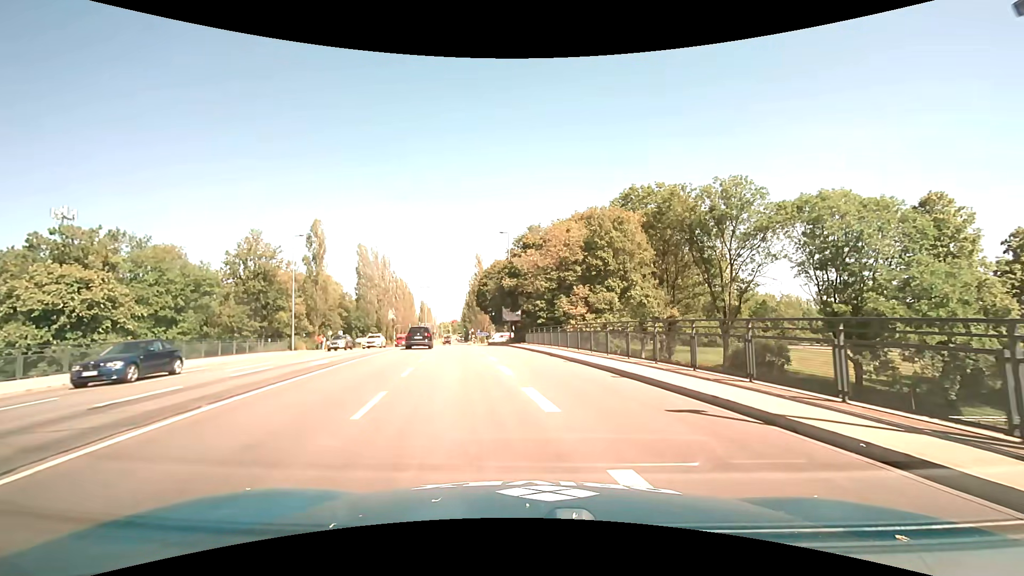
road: secondary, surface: asphalt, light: Day
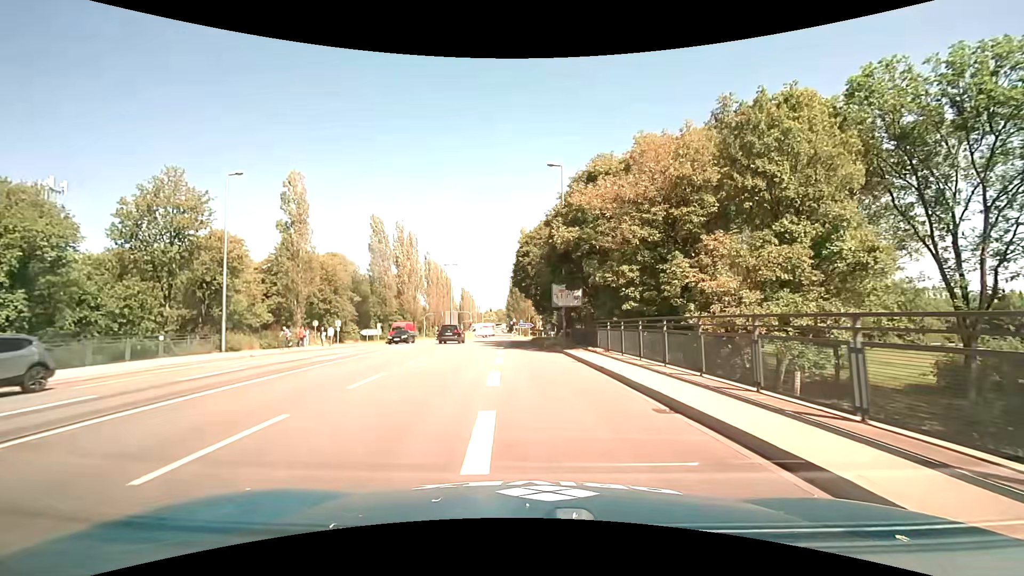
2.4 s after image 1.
(-1.2, +21.5) m; -5°
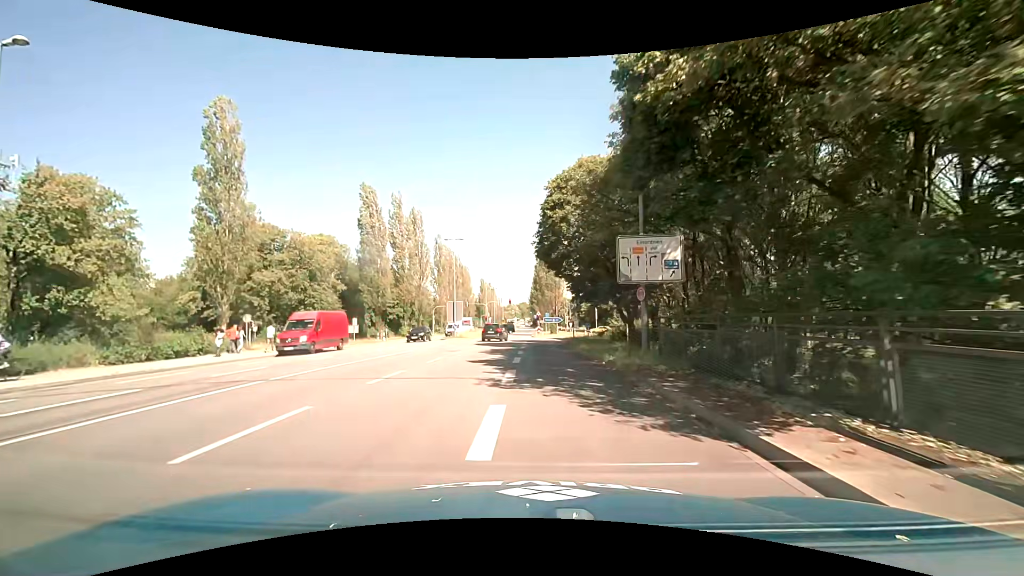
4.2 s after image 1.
(-0.5, +17.6) m; -3°
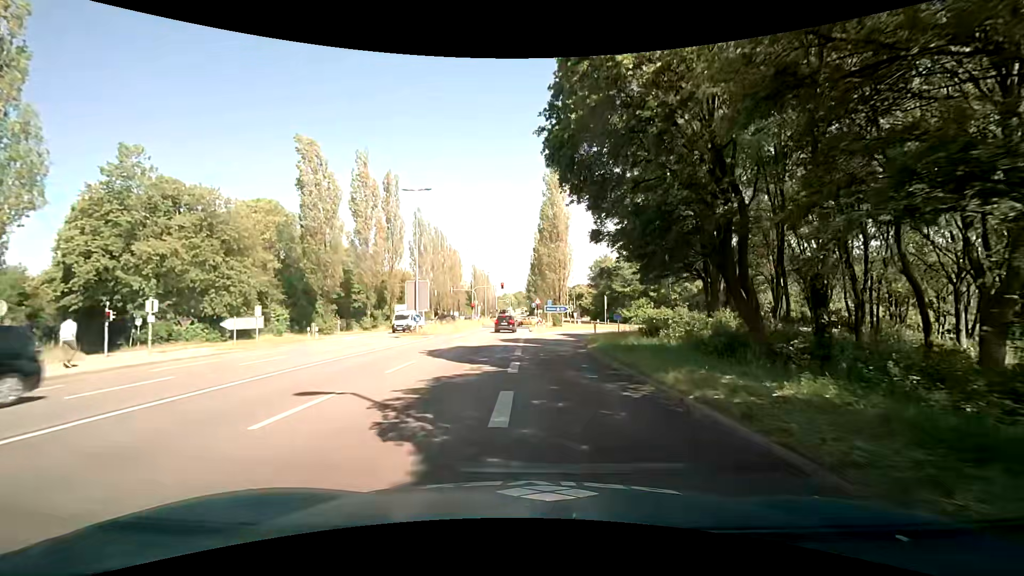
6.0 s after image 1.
(-0.1, +16.7) m; 0°
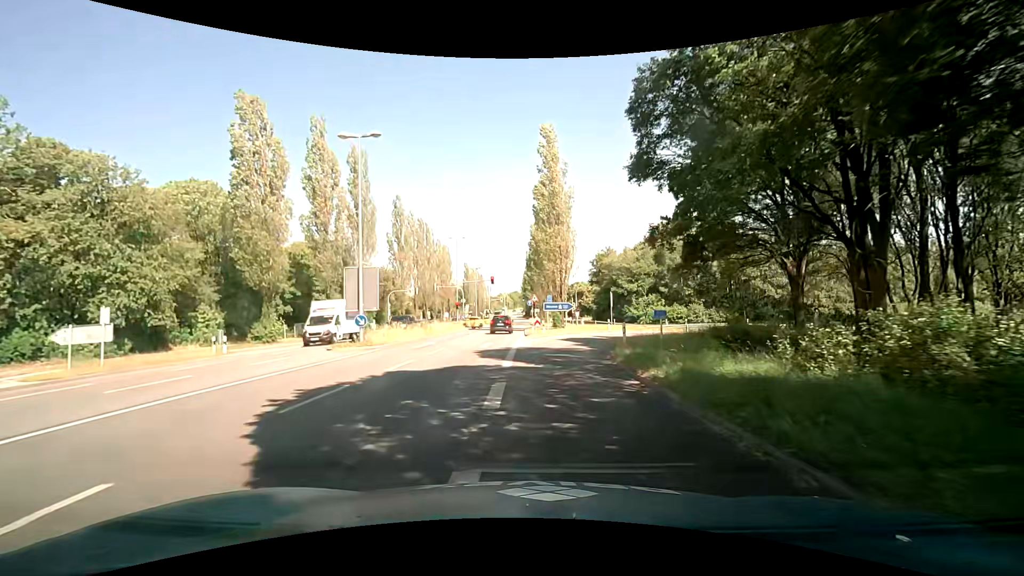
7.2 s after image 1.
(+0.1, +10.8) m; +1°
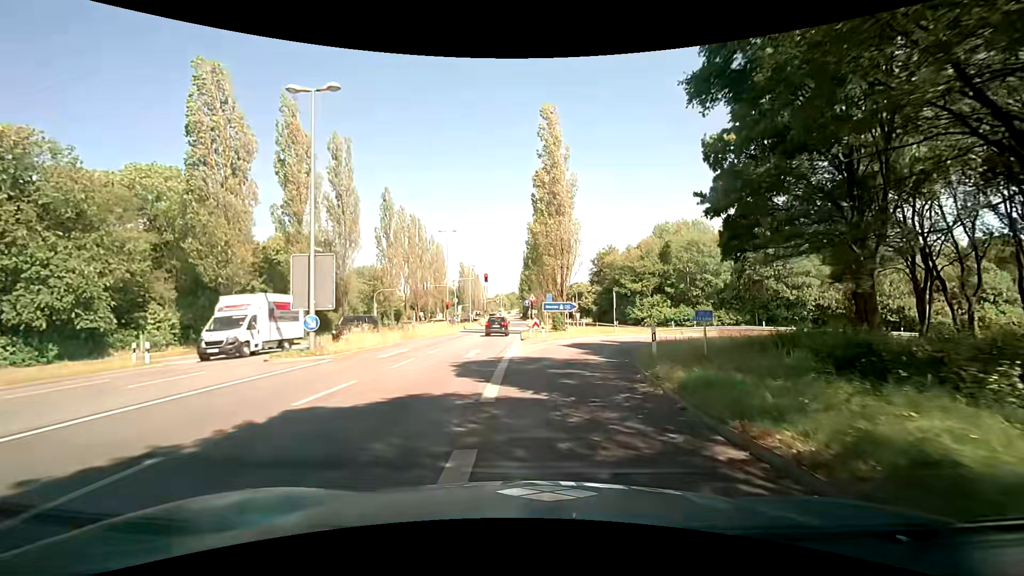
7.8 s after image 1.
(0.0, +5.2) m; 0°
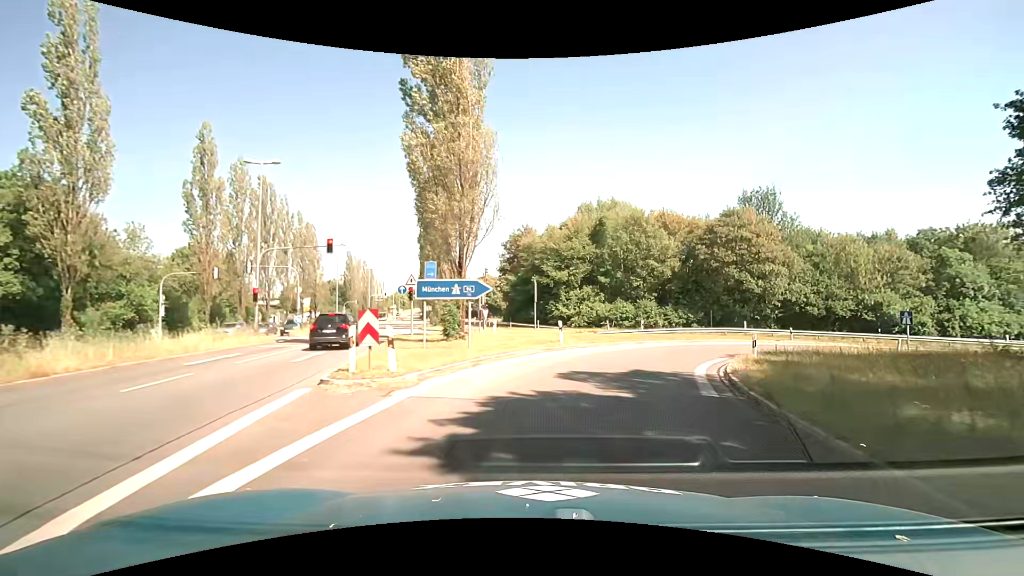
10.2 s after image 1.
(+1.4, +21.4) m; +10°
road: motorway_link
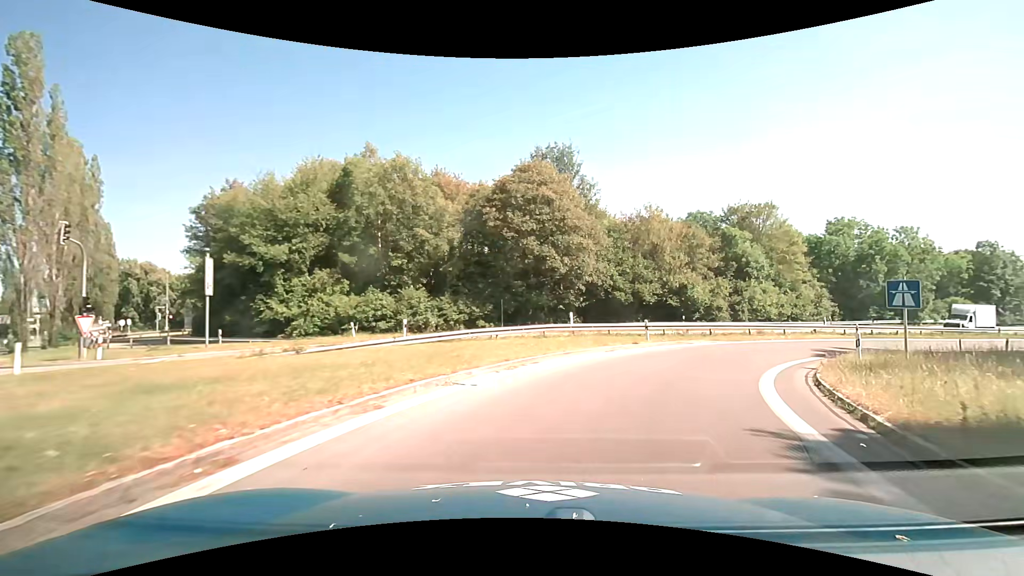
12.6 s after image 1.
(+4.4, +20.8) m; +26°
(+1, +10) (+5, +19) (+12, +26) (+20, +32) (+29, +38) (+37, +43) (+46, +48) (+54, +53) (+63, +57) (+73, +61) m
